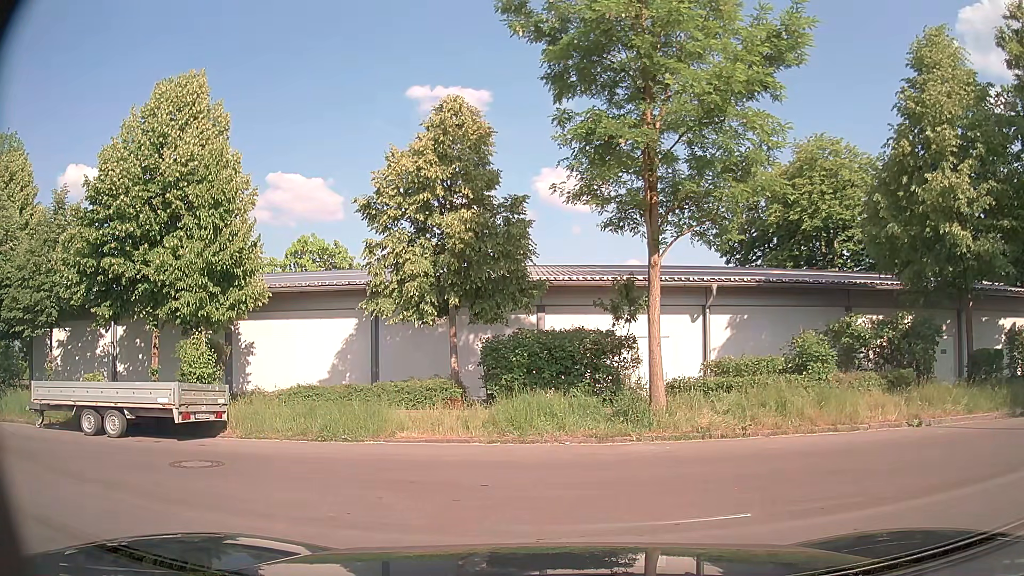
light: Day
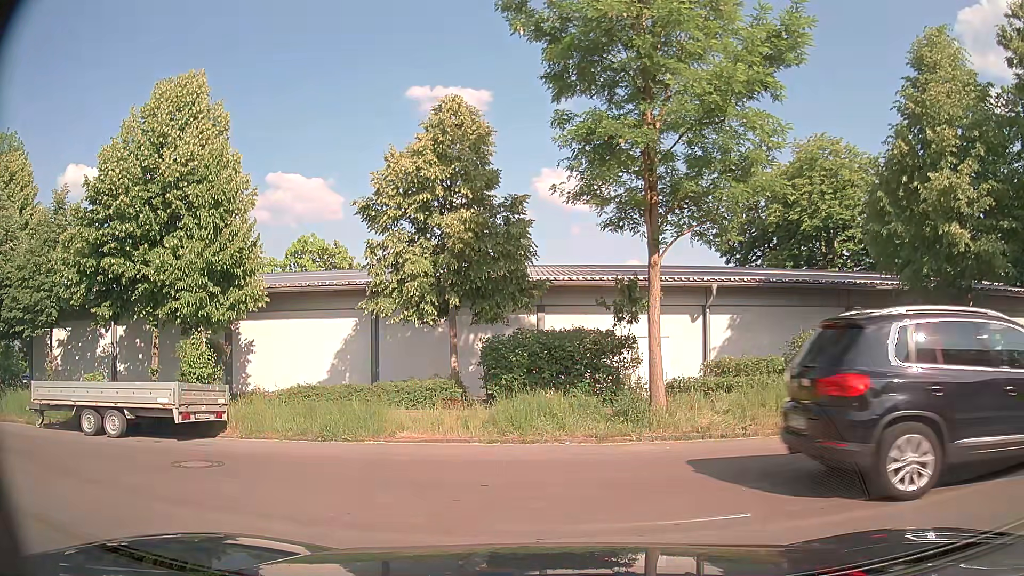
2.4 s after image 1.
(0.0, 0.0) m; 0°
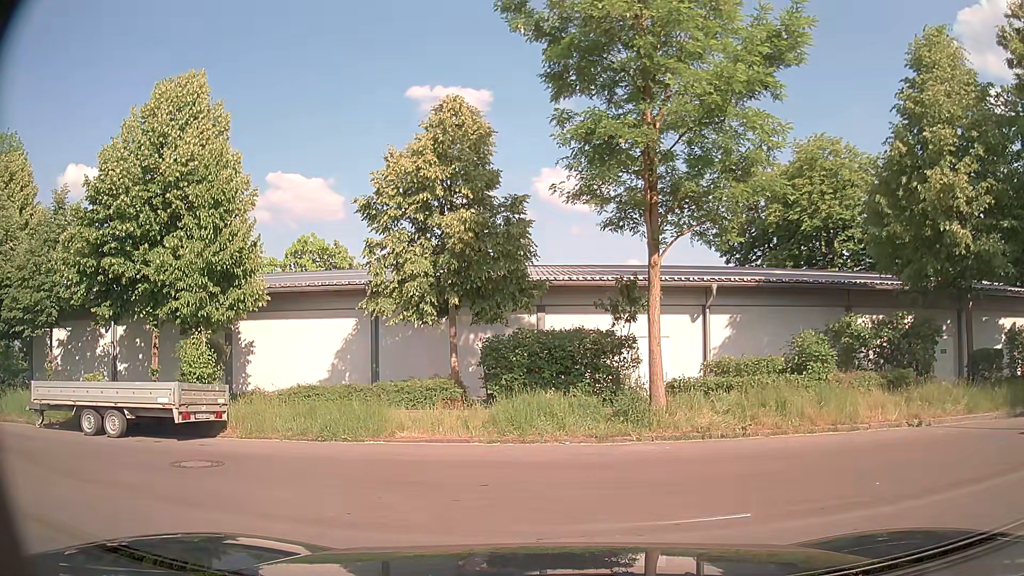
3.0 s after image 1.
(0.0, 0.0) m; 0°
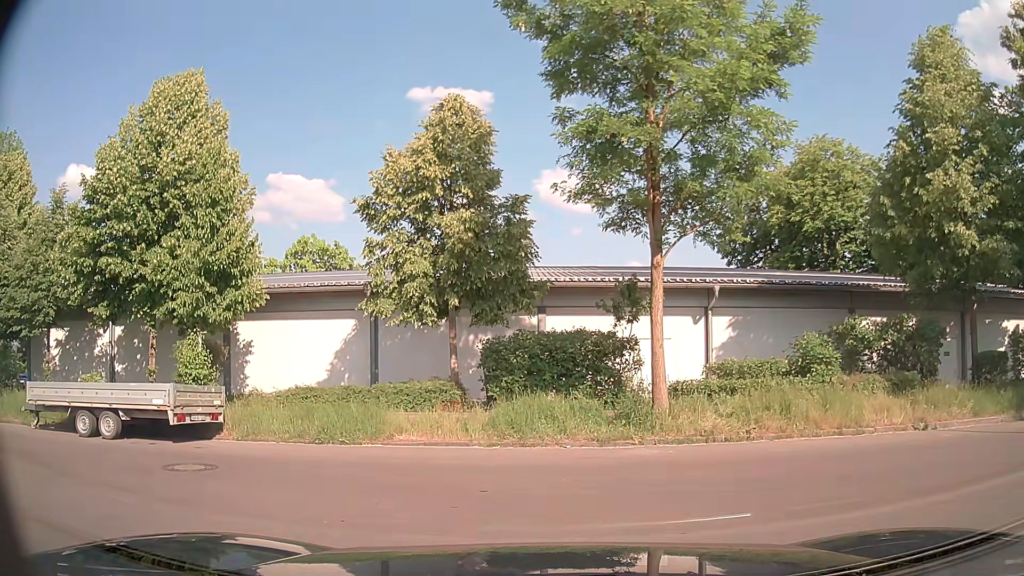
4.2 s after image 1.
(0.0, +0.2) m; 0°
